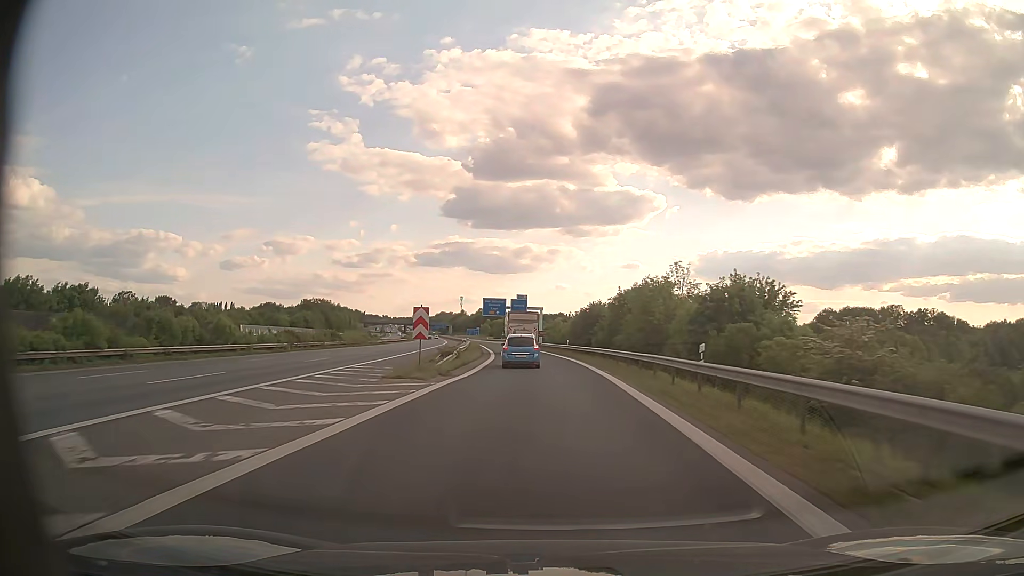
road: motorway_link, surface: asphalt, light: Day
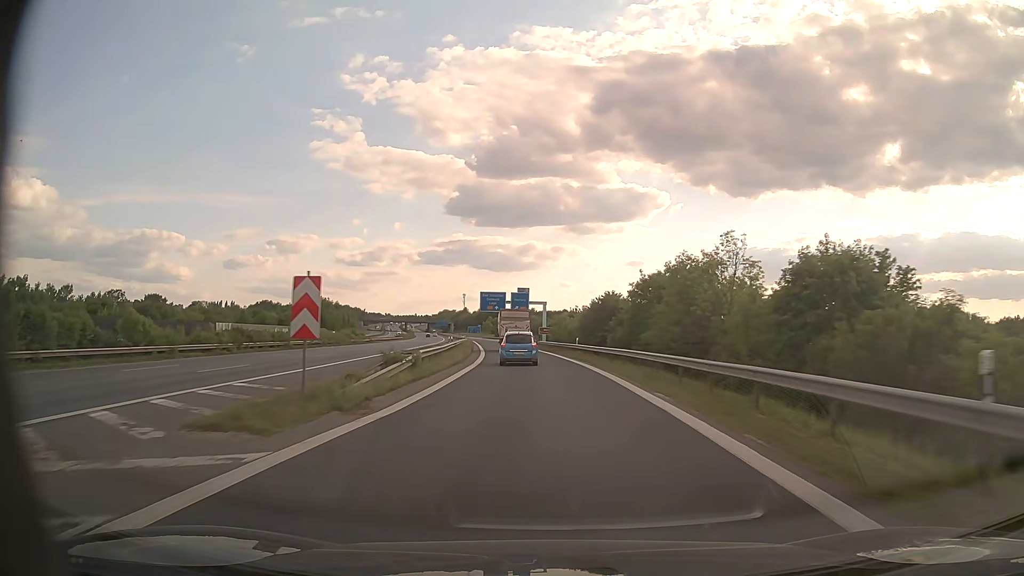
(0.0, +12.9) m; 0°
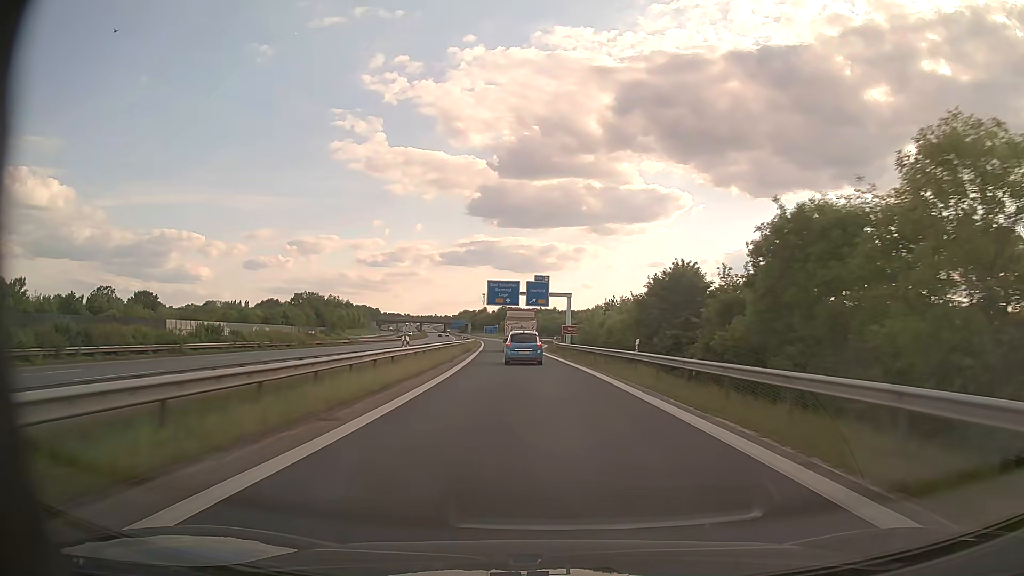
(-0.4, +25.9) m; -2°
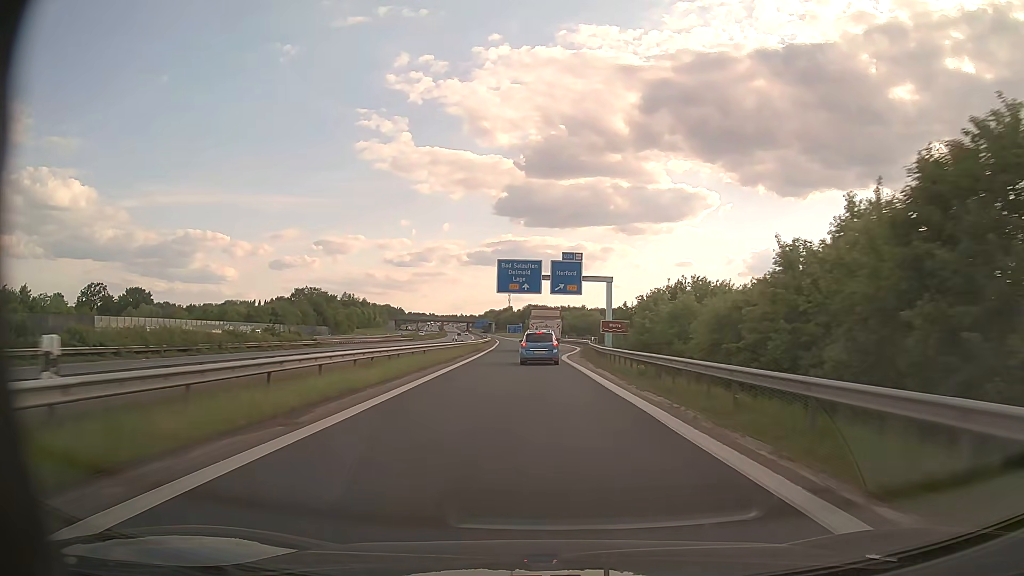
(-0.5, +26.0) m; -2°
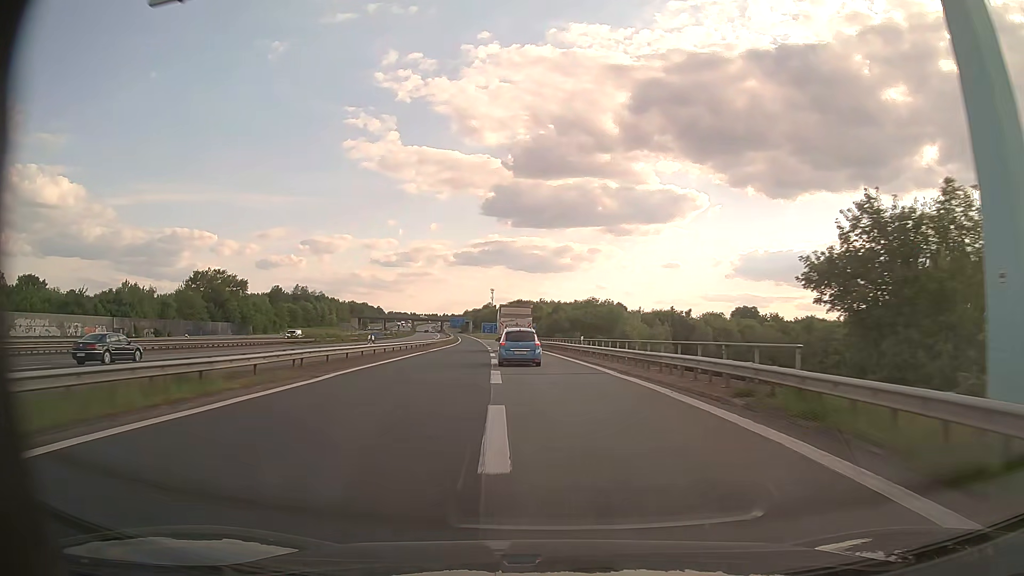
(-0.2, +63.1) m; +1°
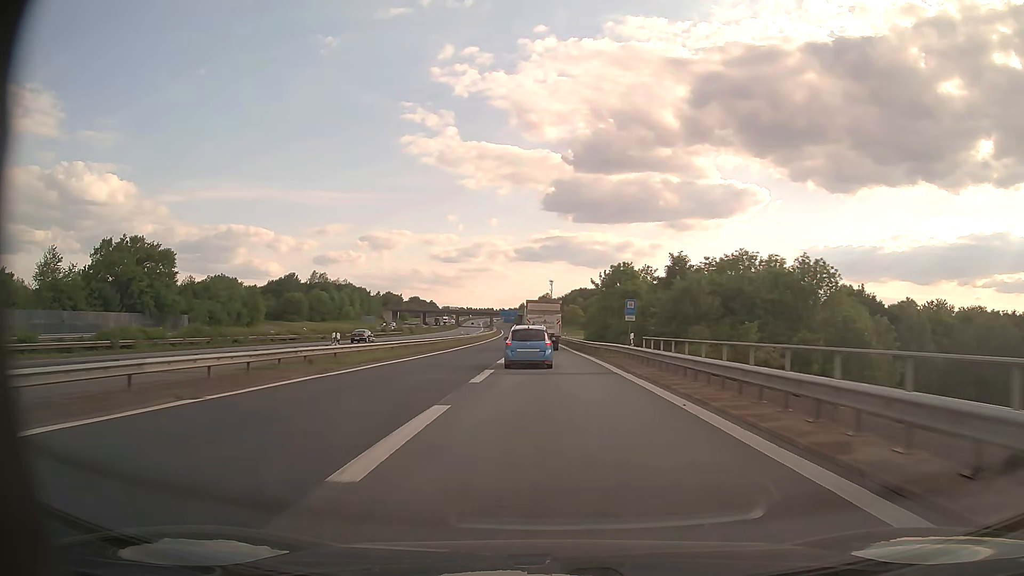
(-3.1, +60.7) m; -5°
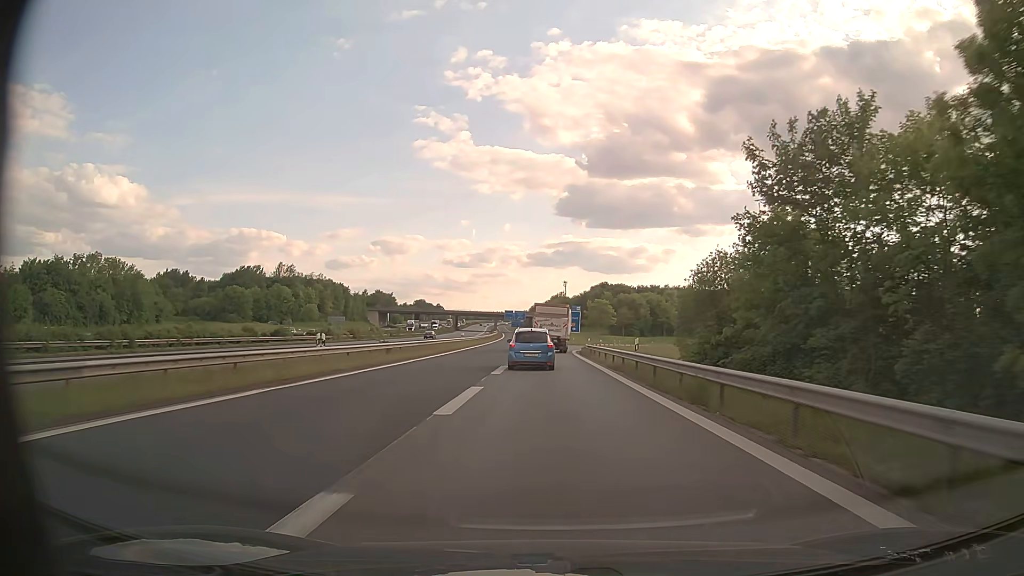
(-0.8, +54.6) m; -1°
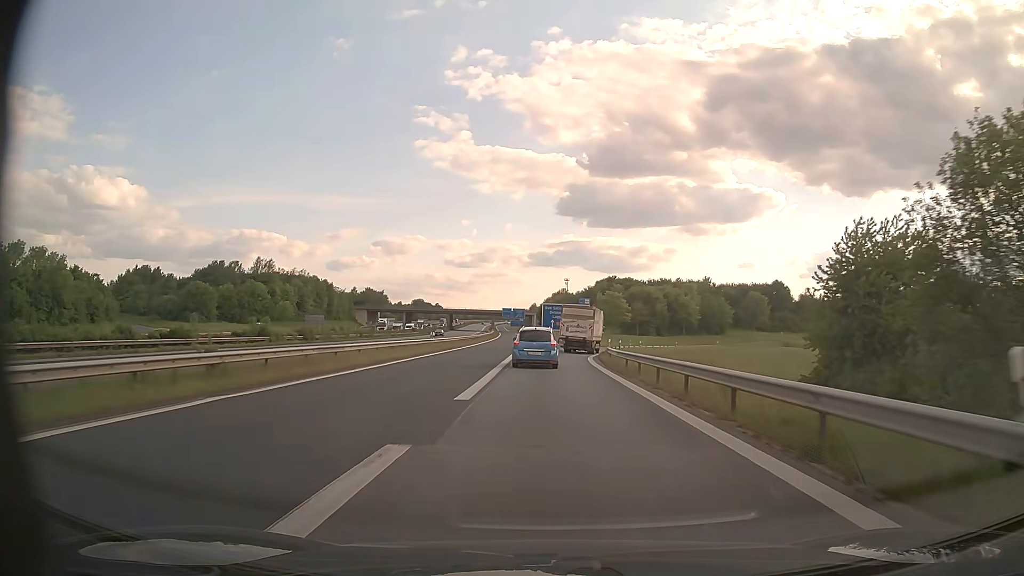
(0.0, +21.4) m; 0°
(0, +10) (0, +20) (0, +30) (0, +40) (+1, +50) (+2, +60) (+4, +70) (+7, +79) (+10, +89) (+14, +98) m
